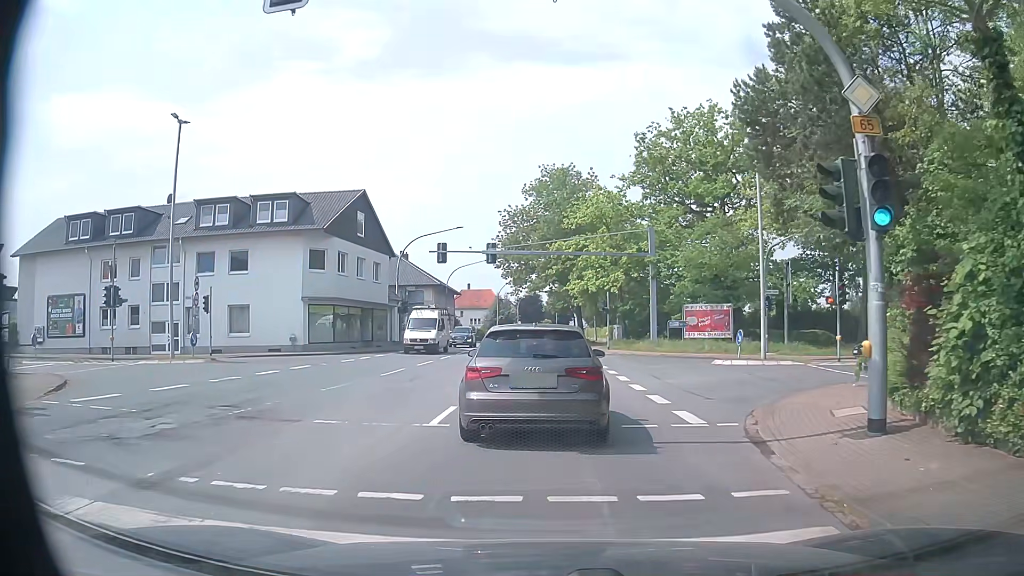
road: primary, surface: asphalt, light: Day
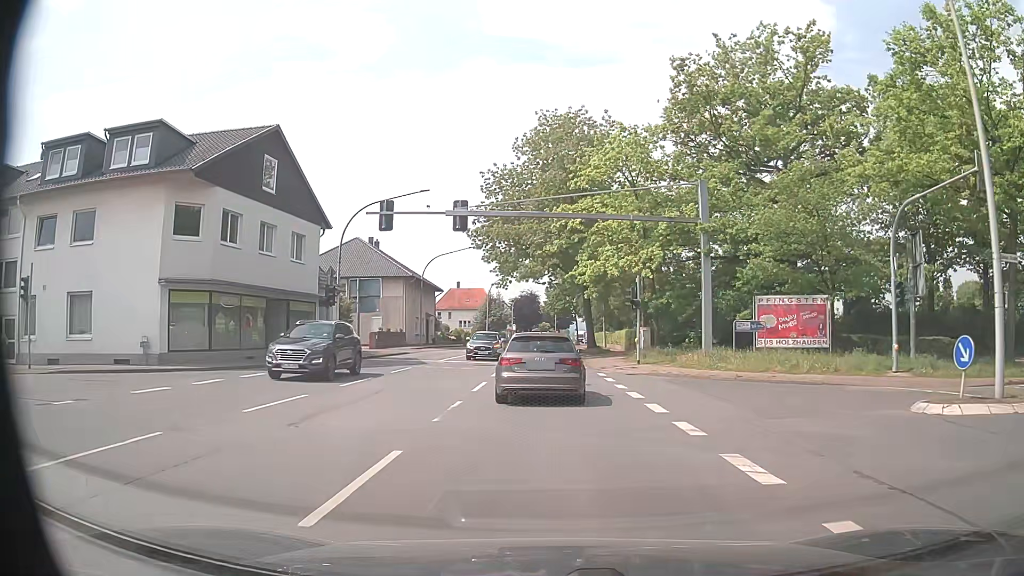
(+0.3, +15.9) m; +1°
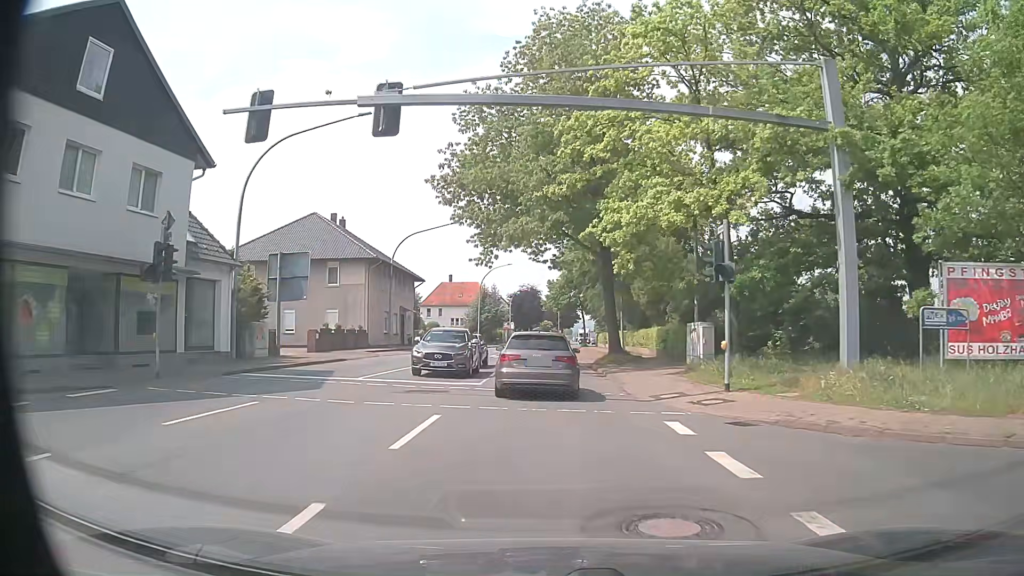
(+0.1, +14.6) m; 0°
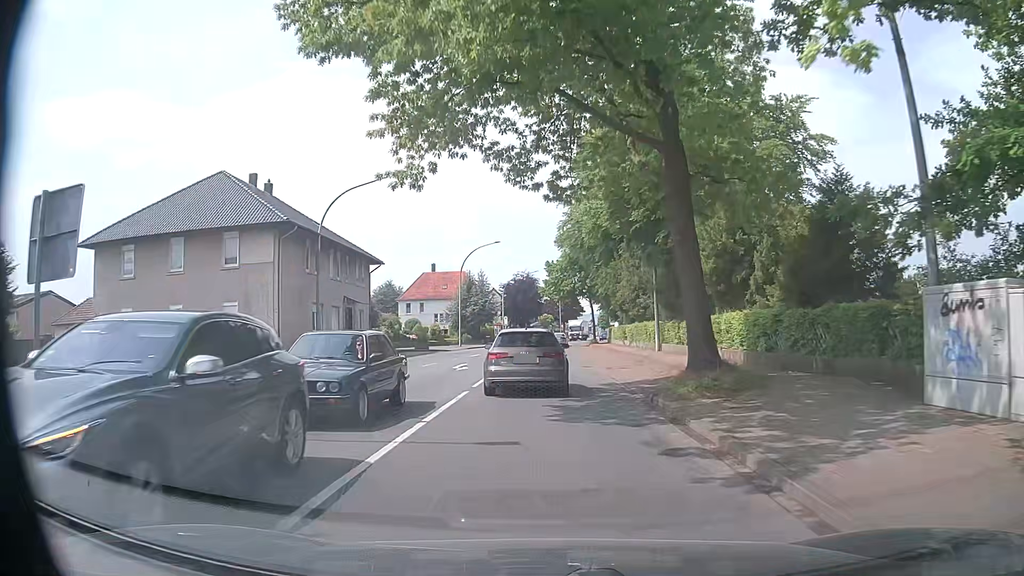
(0.0, +17.2) m; 0°
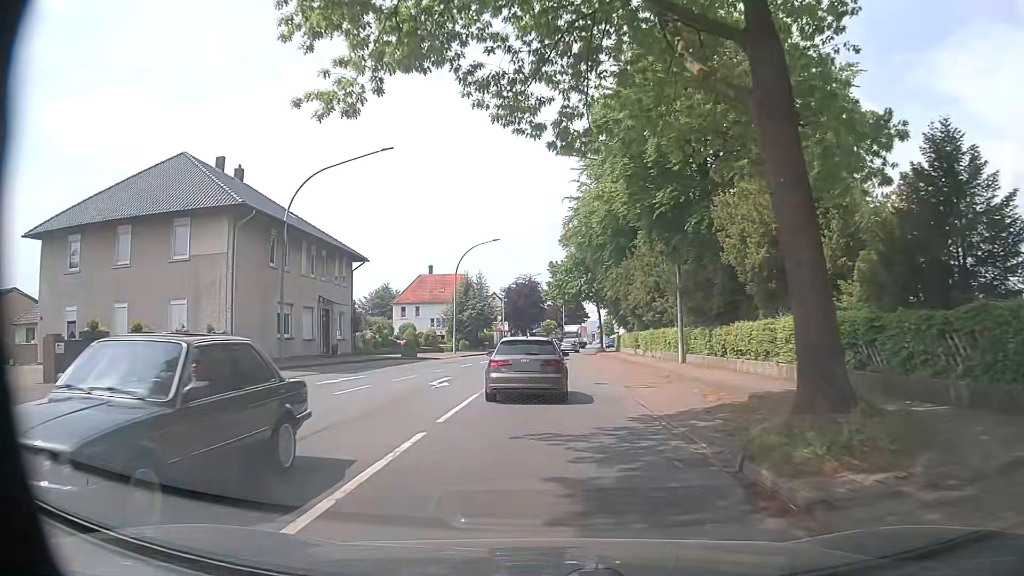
(-0.1, +5.7) m; 0°
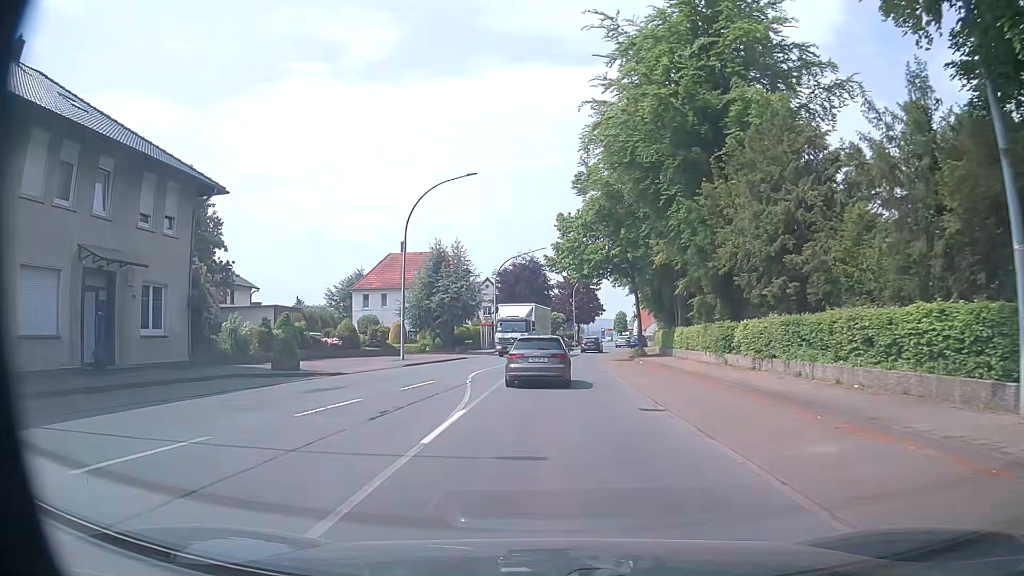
(-0.1, +23.0) m; 0°
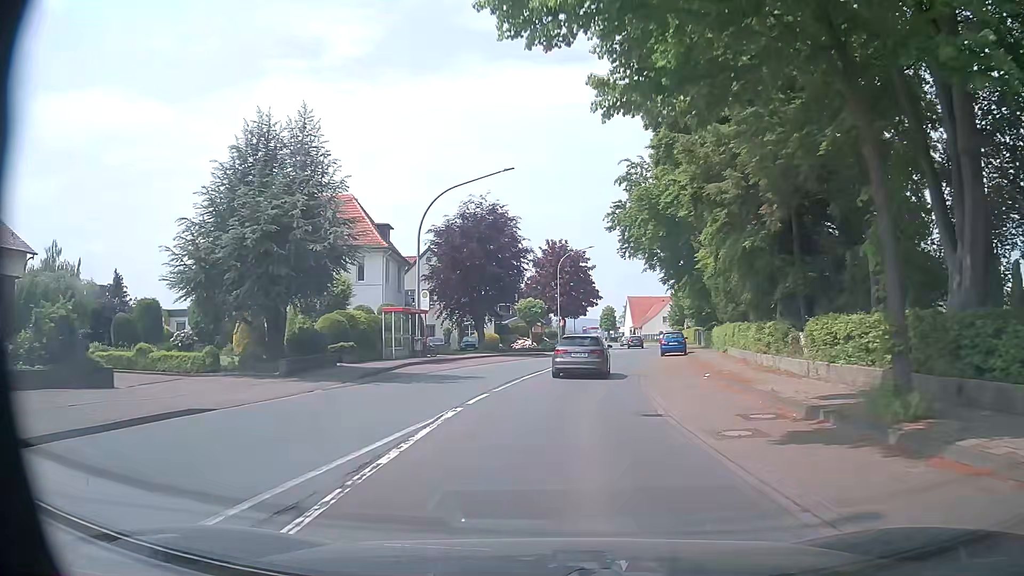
(+0.1, +31.3) m; +1°
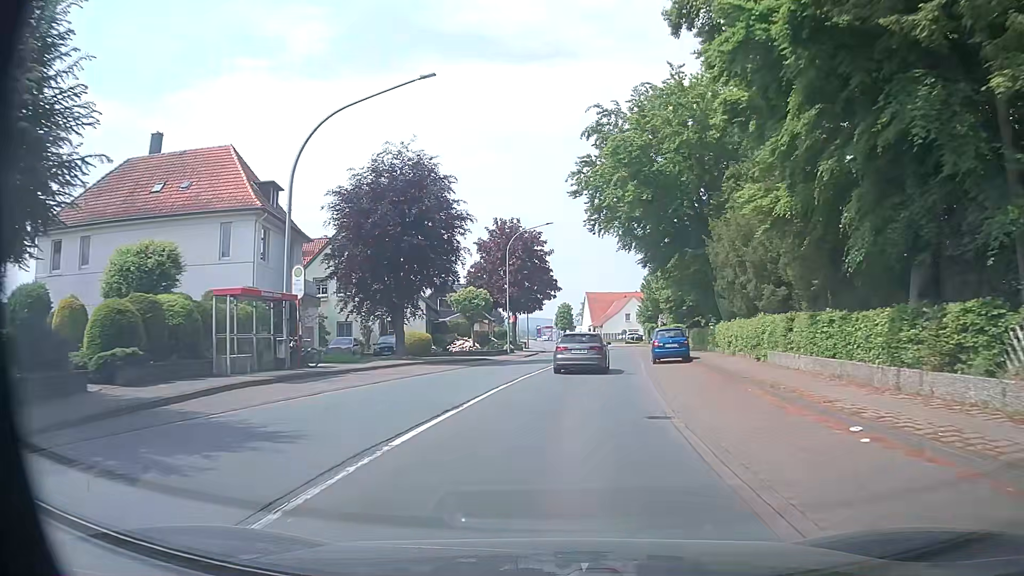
(+0.5, +13.1) m; +4°
